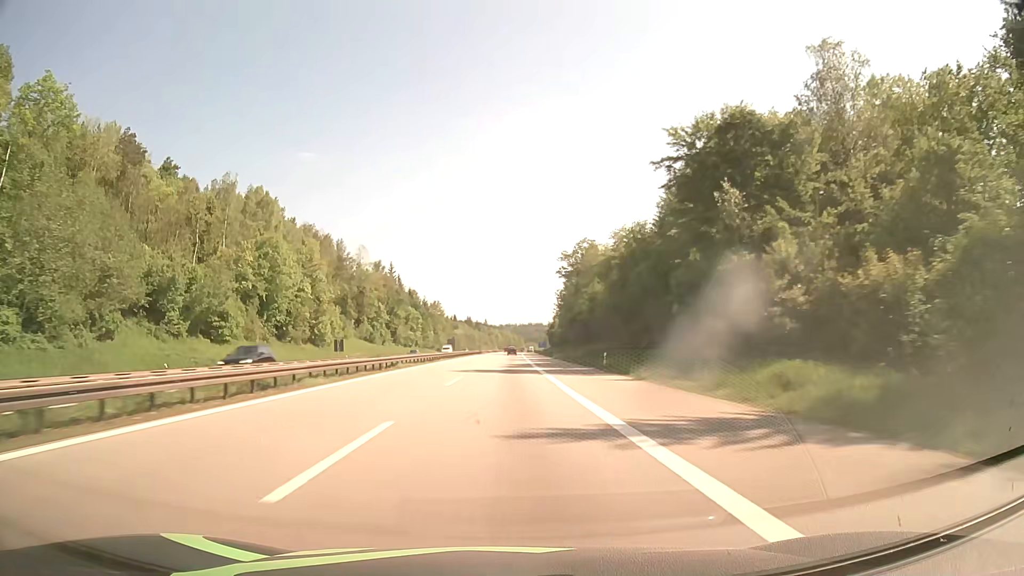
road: motorway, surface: asphalt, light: Day
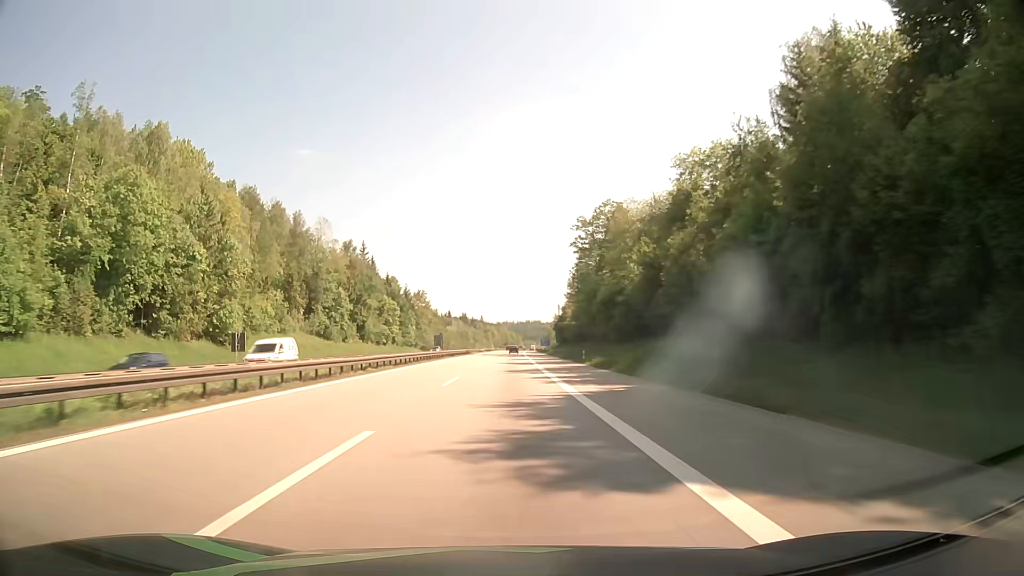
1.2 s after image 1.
(+0.1, +37.4) m; 0°
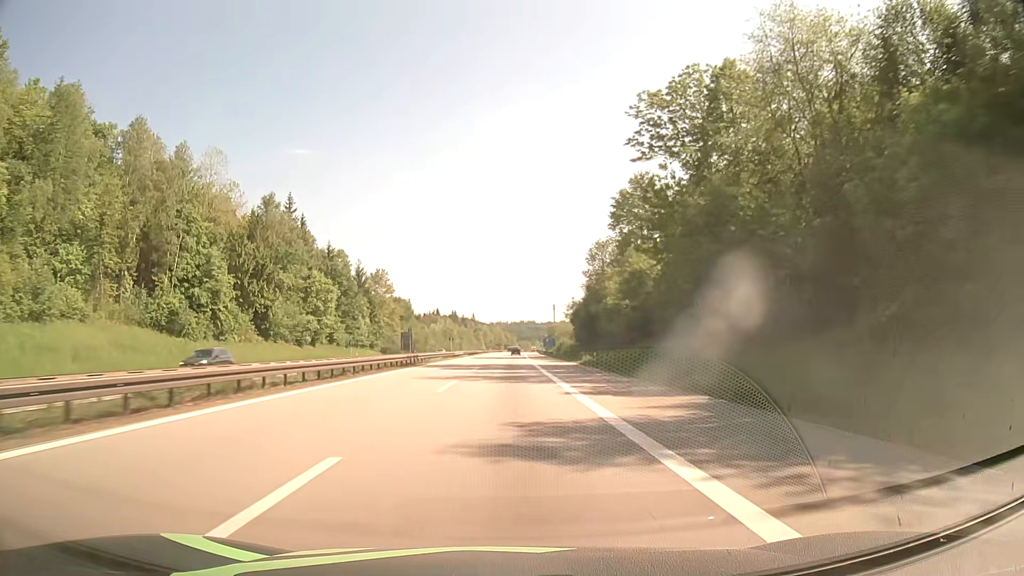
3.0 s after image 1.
(+0.2, +56.1) m; 0°
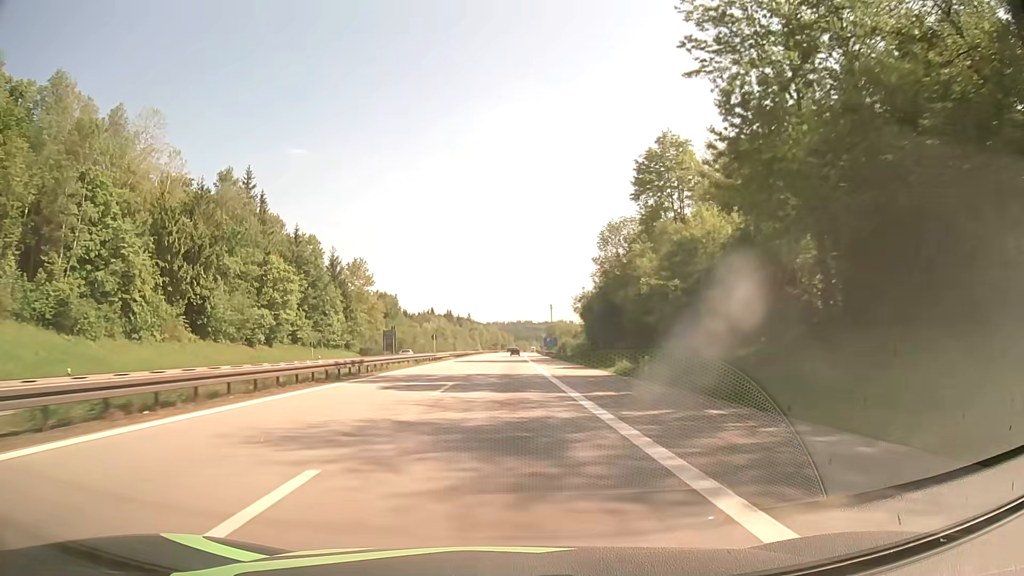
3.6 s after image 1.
(0.0, +18.7) m; 0°
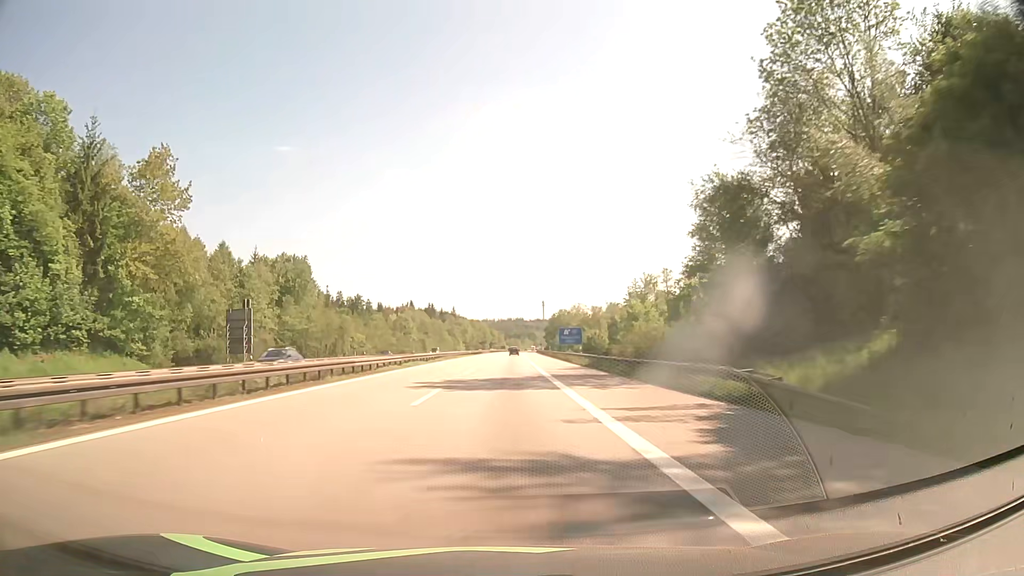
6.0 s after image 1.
(+0.6, +74.9) m; +1°
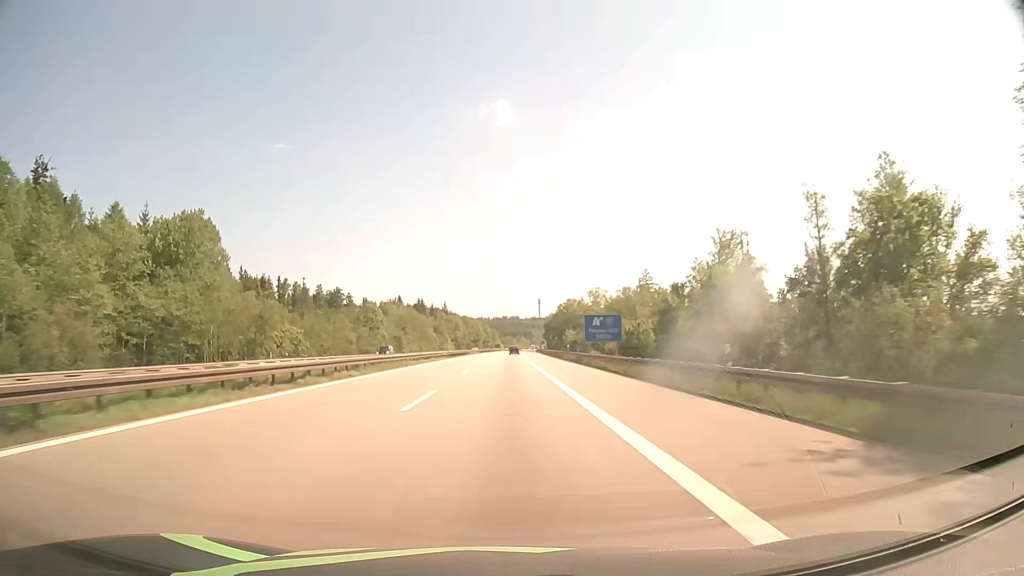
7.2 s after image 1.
(+0.2, +37.4) m; 0°
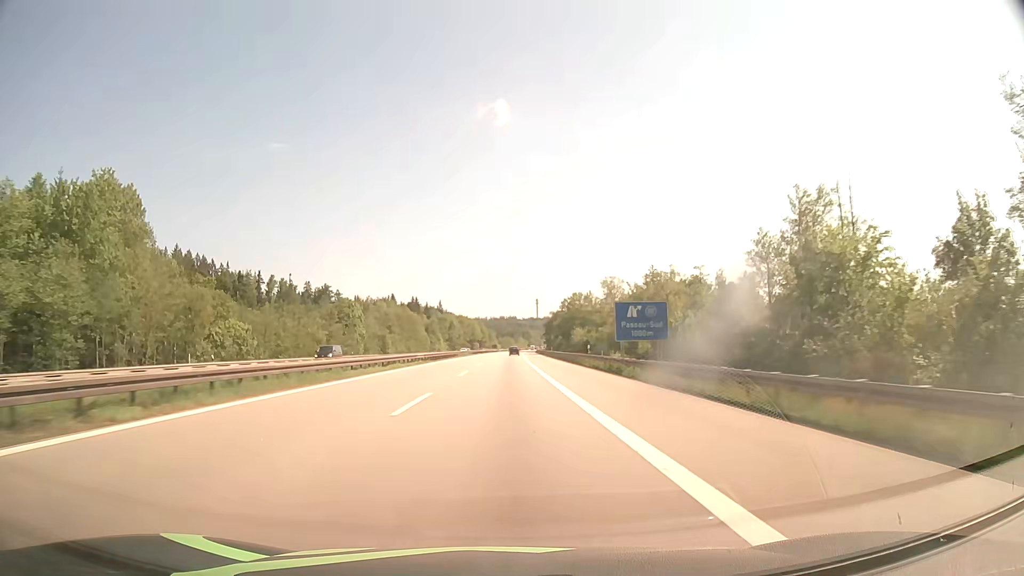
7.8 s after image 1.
(+0.1, +18.7) m; 0°
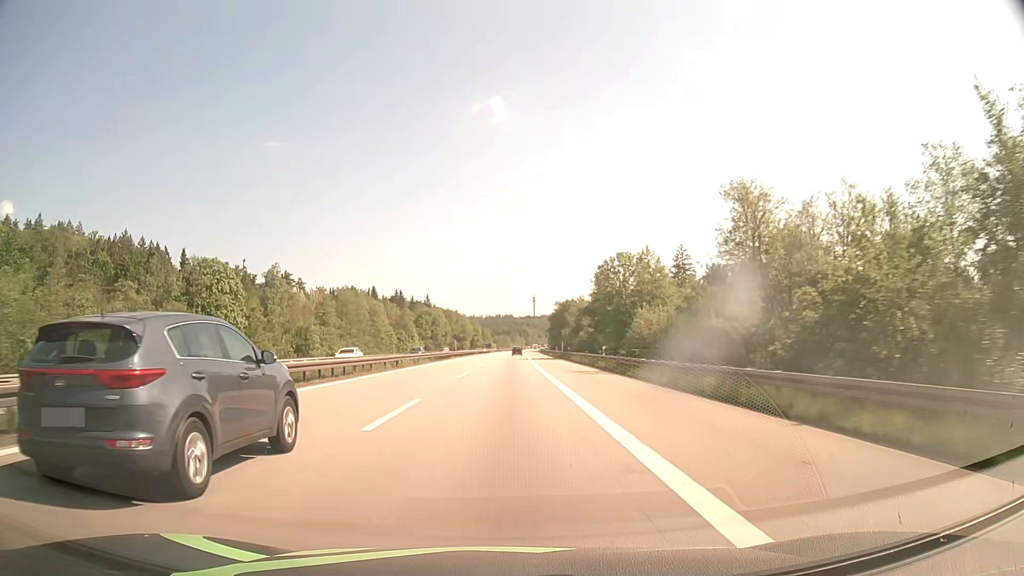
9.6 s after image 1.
(+0.3, +56.1) m; 0°
(0, +10) (0, +20) (0, +30) (0, +40) (0, +50) (0, +60) (0, +70) (0, +80) (+1, +90) (+1, +100) m
